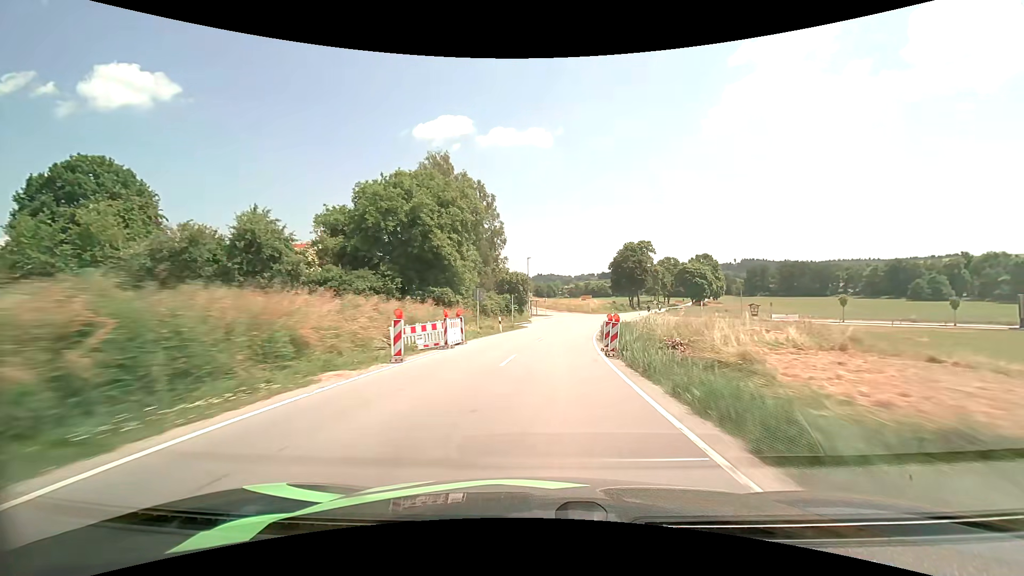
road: secondary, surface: asphalt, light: Day
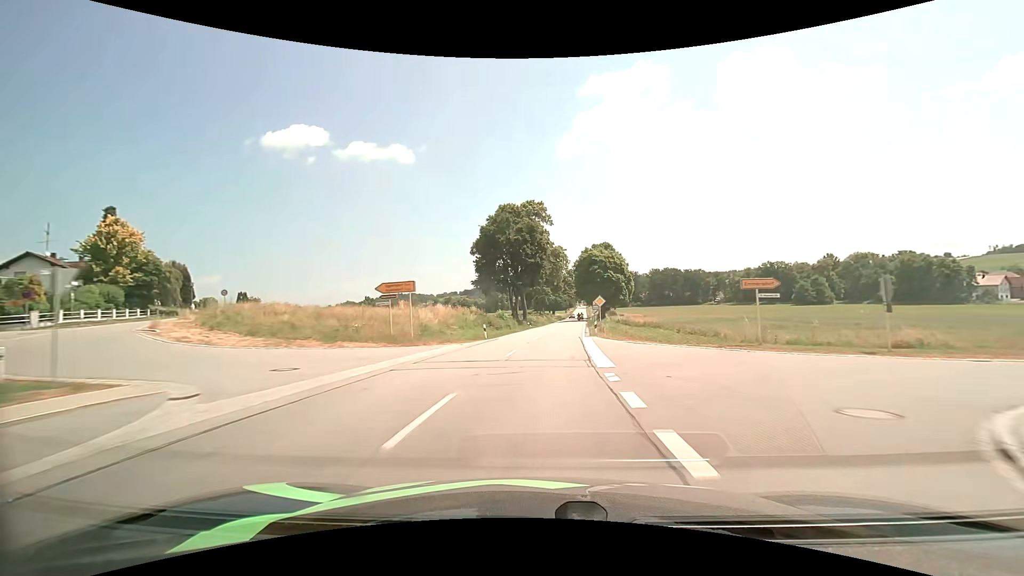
(+8.9, +66.6) m; +15°
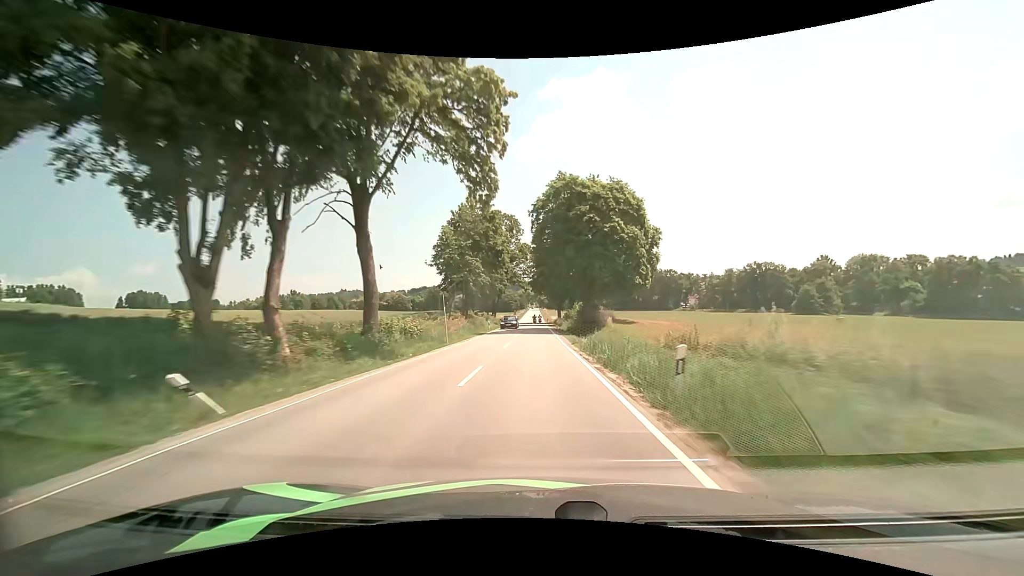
(+3.6, +55.3) m; +6°
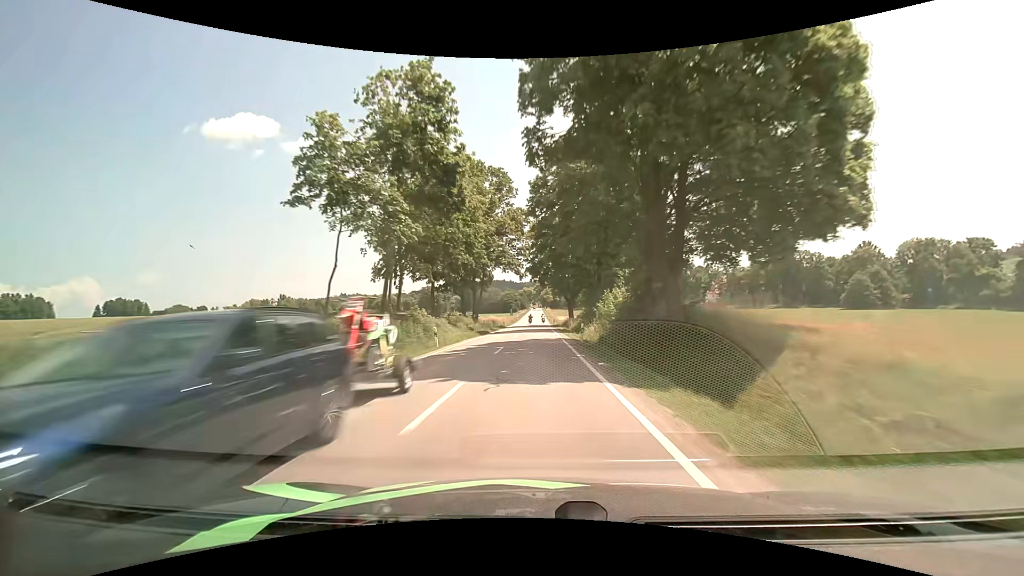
(-0.2, +28.5) m; -1°
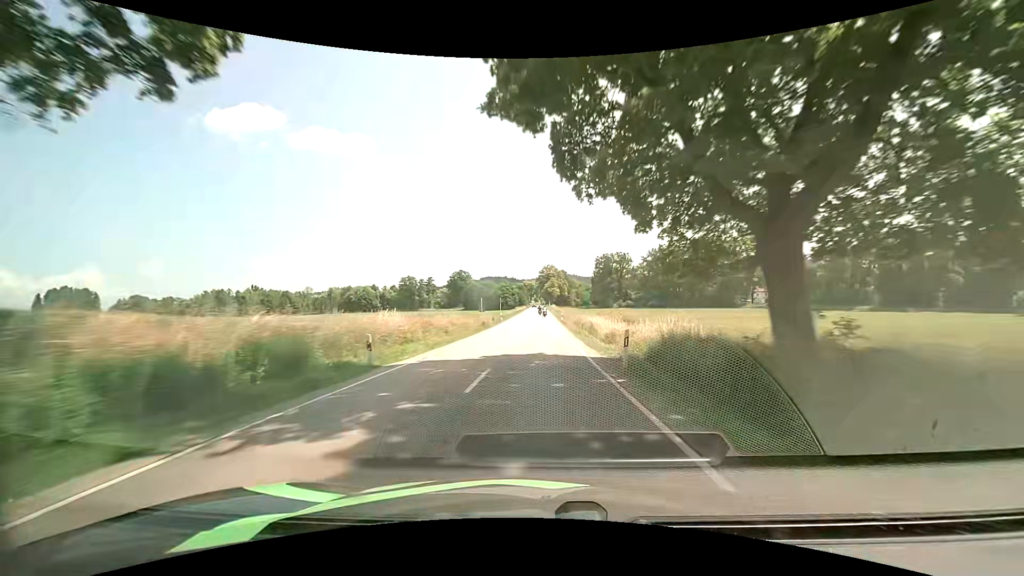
(-0.2, +57.3) m; 0°
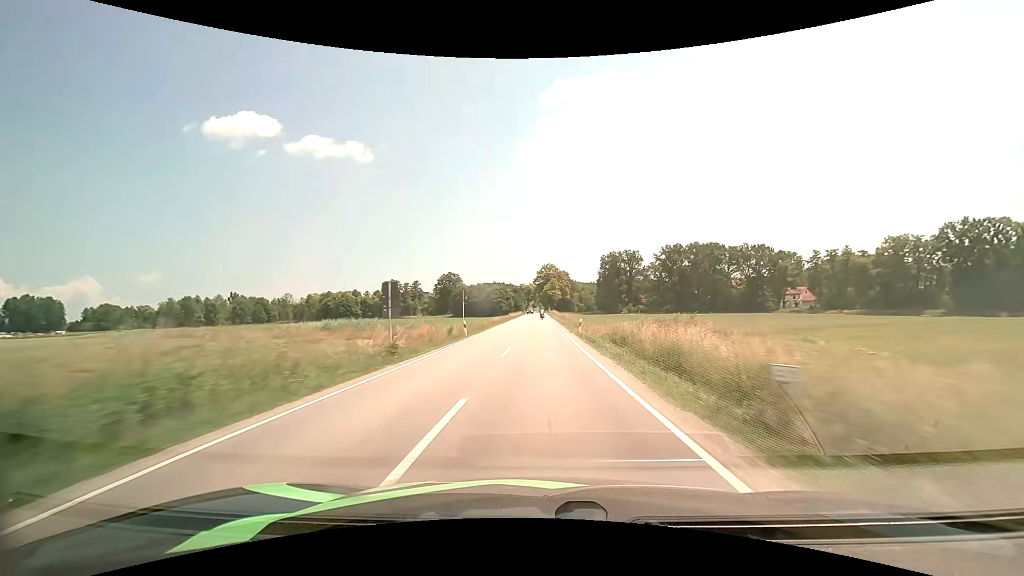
(-0.1, +28.7) m; 0°
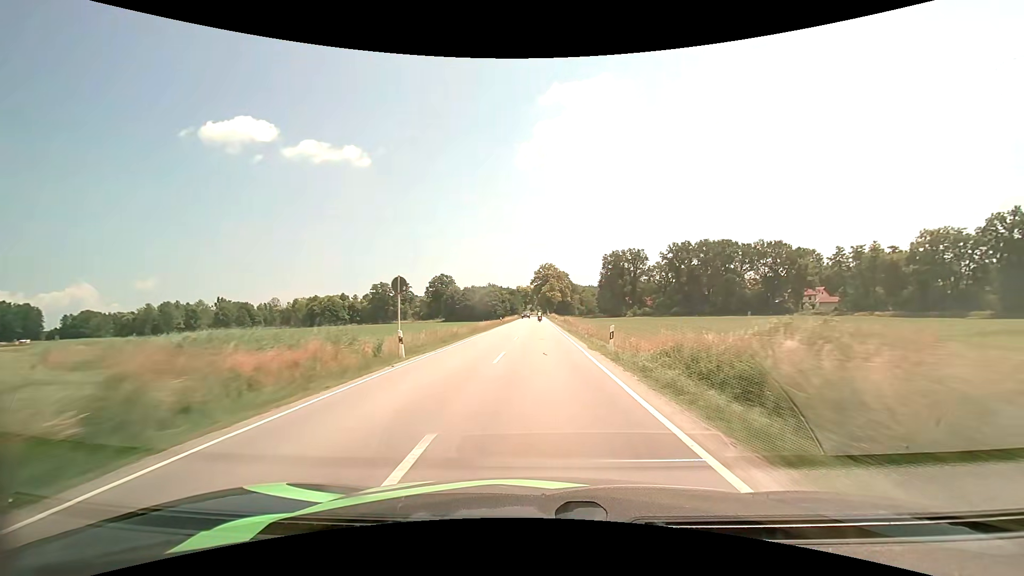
(0.0, +14.4) m; 0°
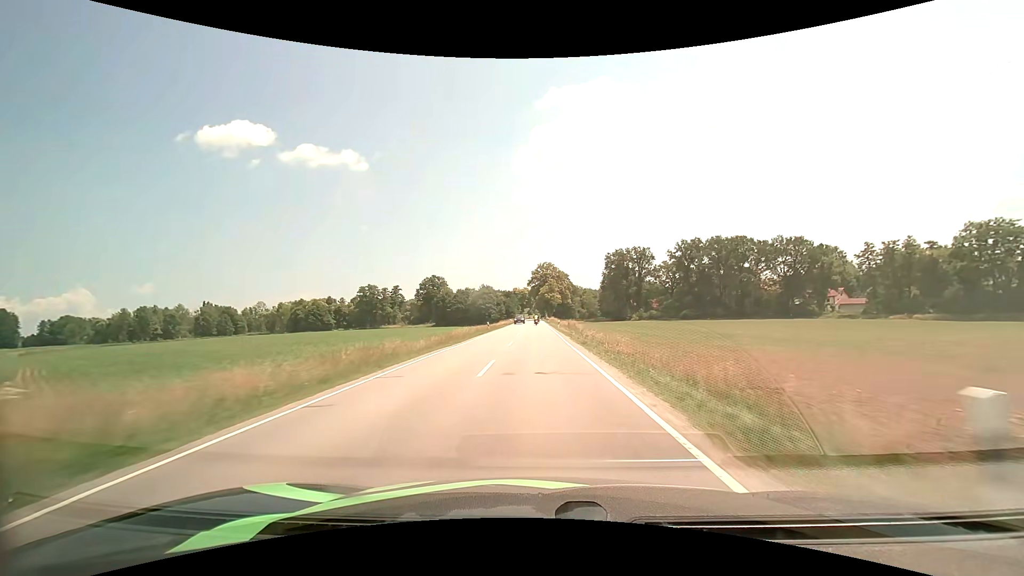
(0.0, +14.4) m; 0°
(0, +10) (0, +20) (0, +30) (0, +40) (0, +50) (0, +60) (0, +70) (0, +80) (-1, +90) (-1, +100) m
